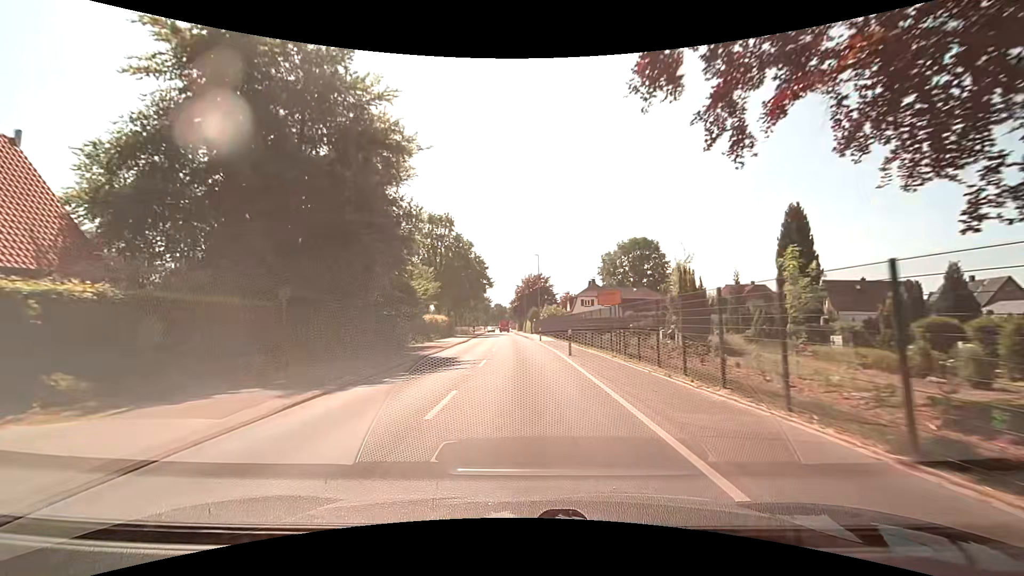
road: secondary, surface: asphalt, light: Day
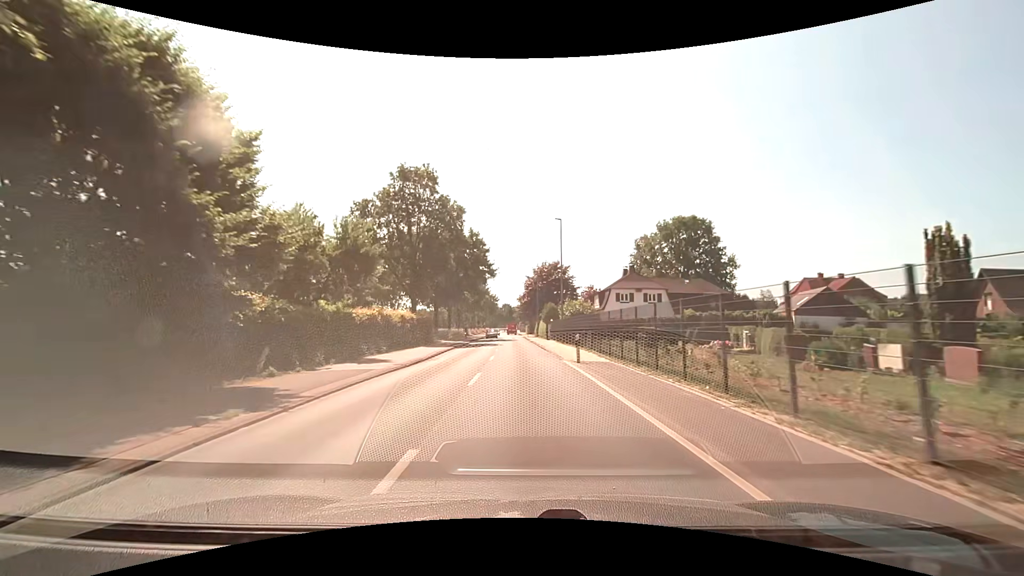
(-0.5, +22.8) m; -2°
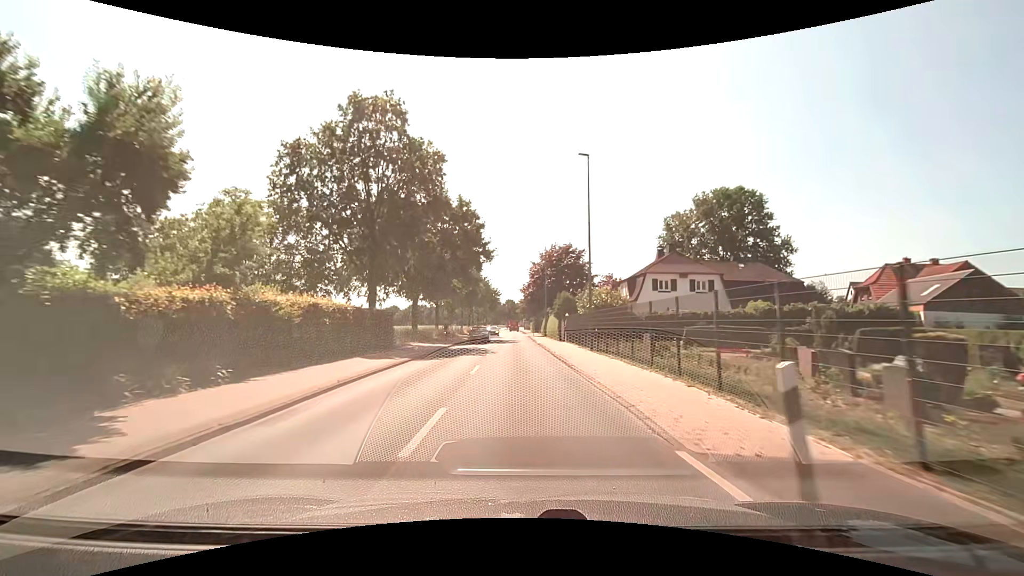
(0.0, +15.2) m; 0°
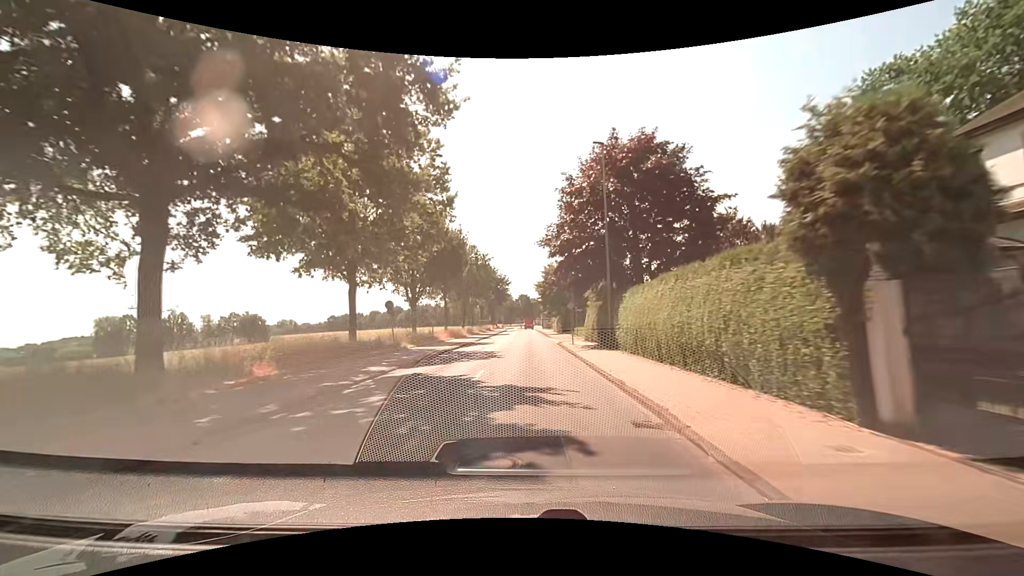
(-0.7, +38.4) m; -2°
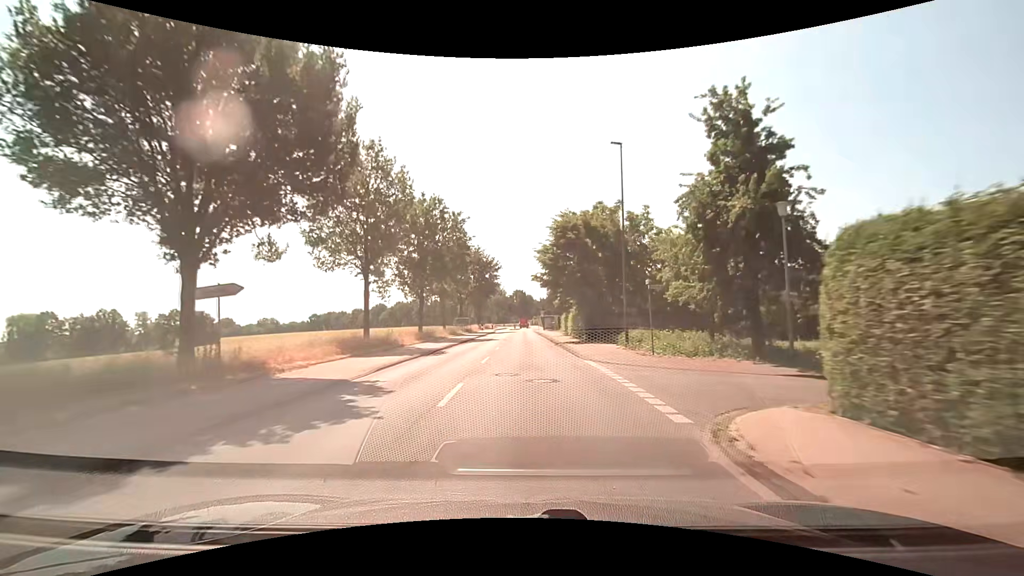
(+0.1, +30.9) m; 0°
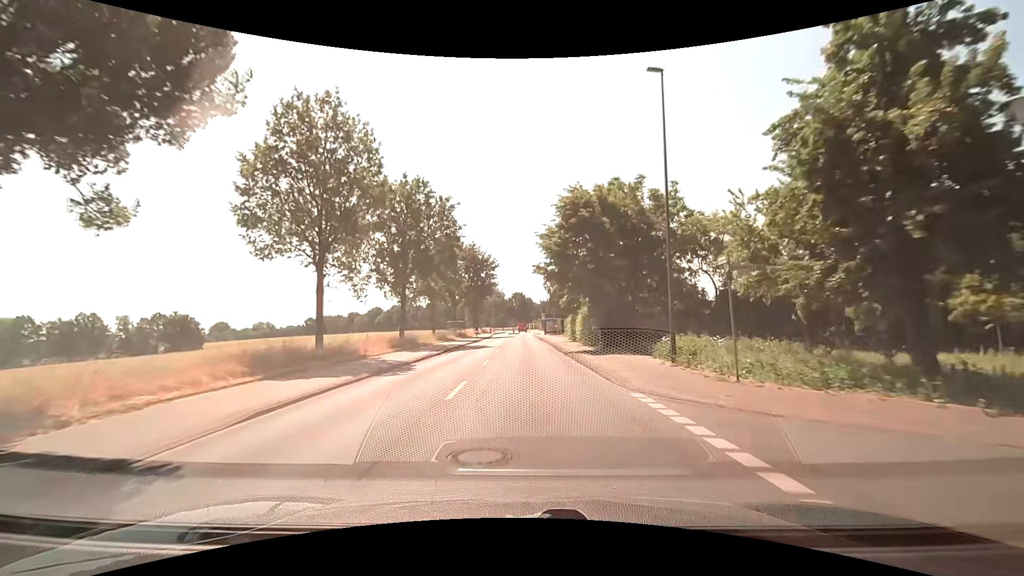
(0.0, +7.7) m; +1°
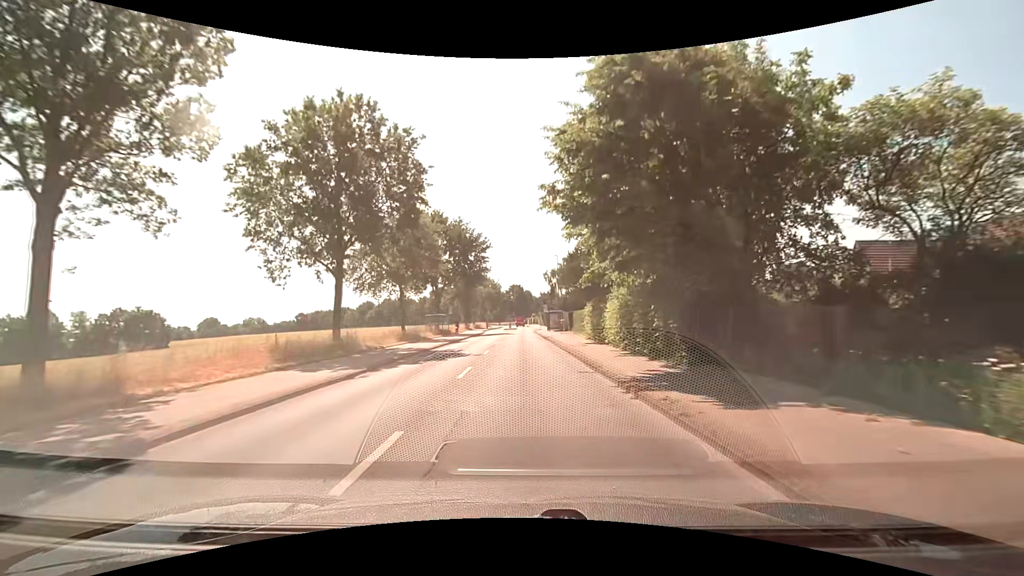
(0.0, +15.2) m; 0°
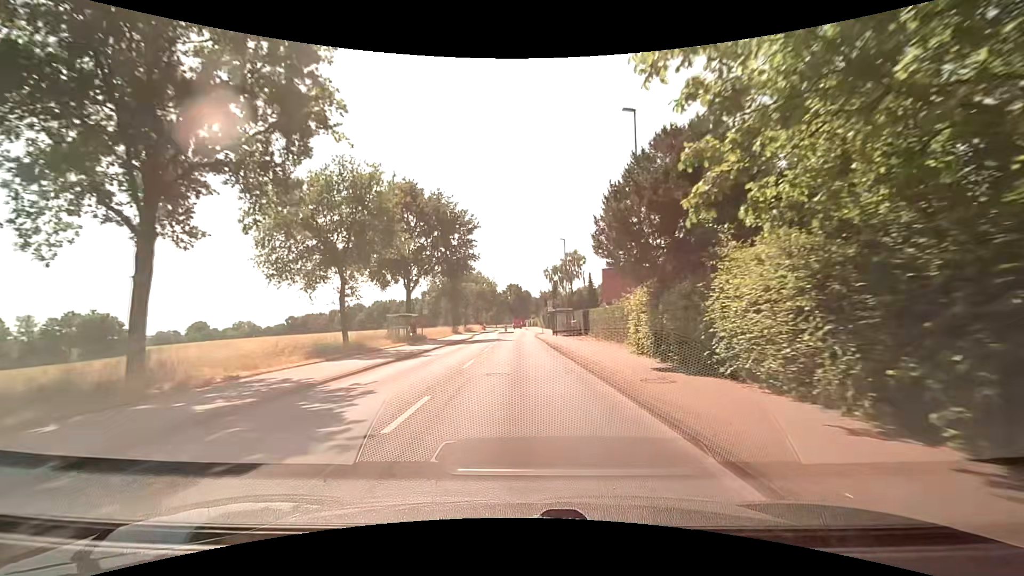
(0.0, +15.1) m; 0°
(0, +10) (0, +20) (0, +30) (0, +40) (0, +50) (0, +60) (0, +70) (0, +80) (0, +90) (0, +100) m
